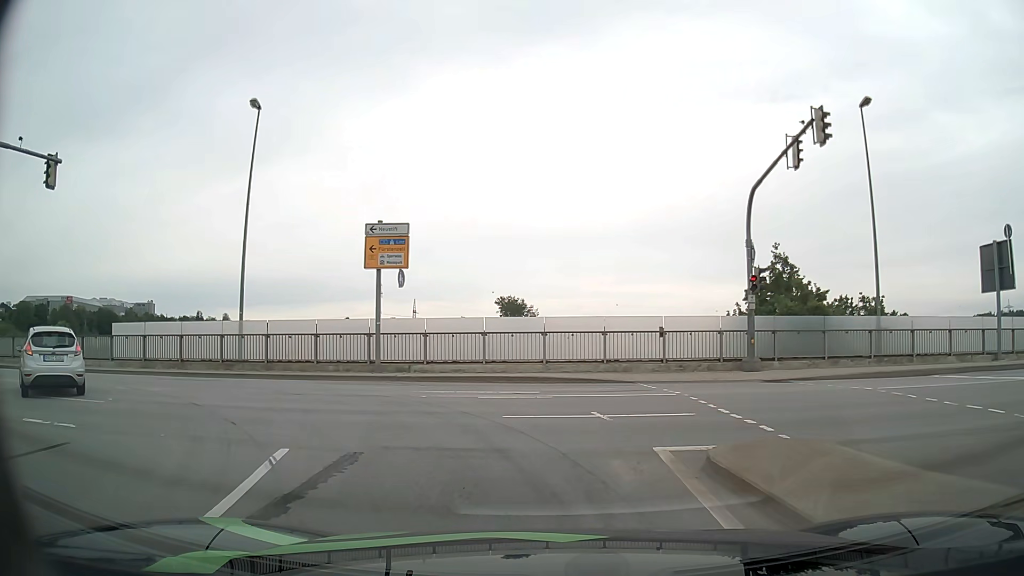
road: primary_link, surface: asphalt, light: Day
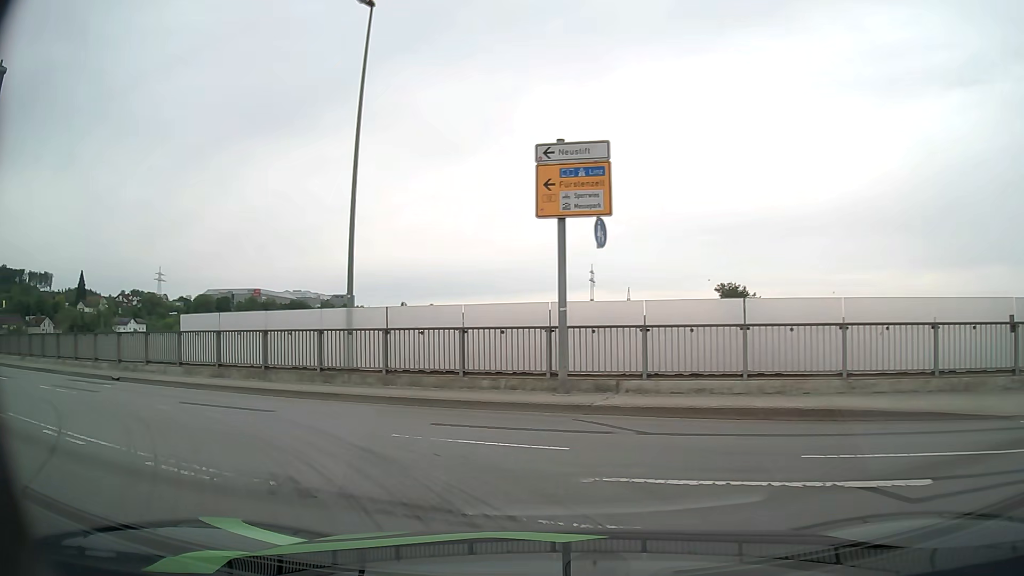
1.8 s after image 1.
(-1.1, +9.2) m; -17°
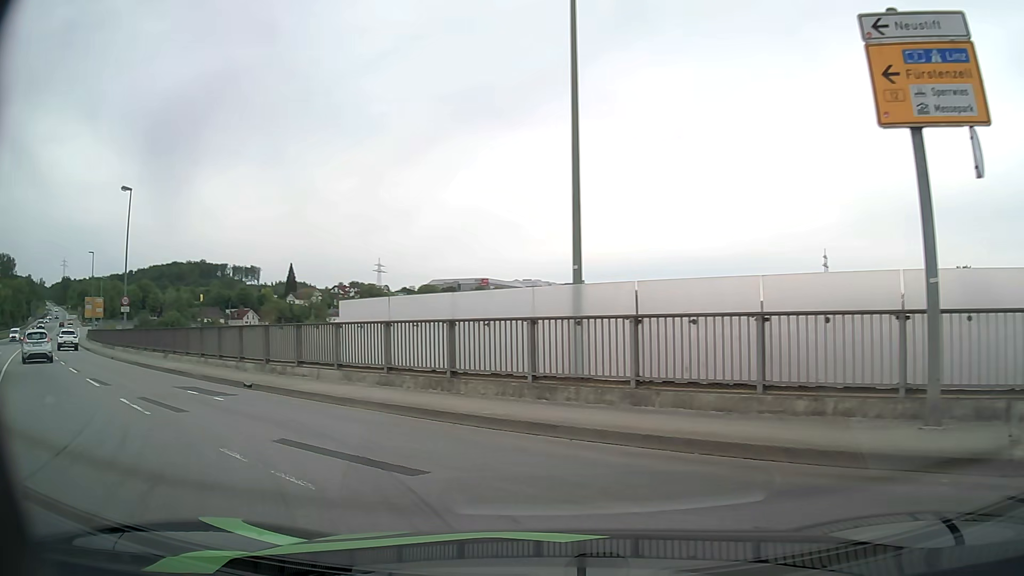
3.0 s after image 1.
(-0.9, +5.6) m; -19°
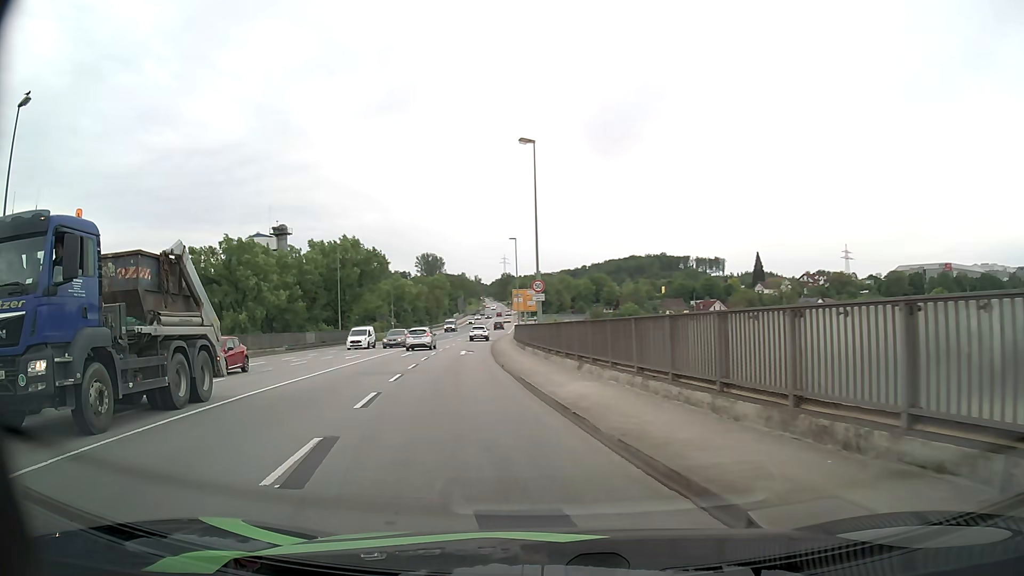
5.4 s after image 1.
(-4.3, +11.1) m; -40°
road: primary
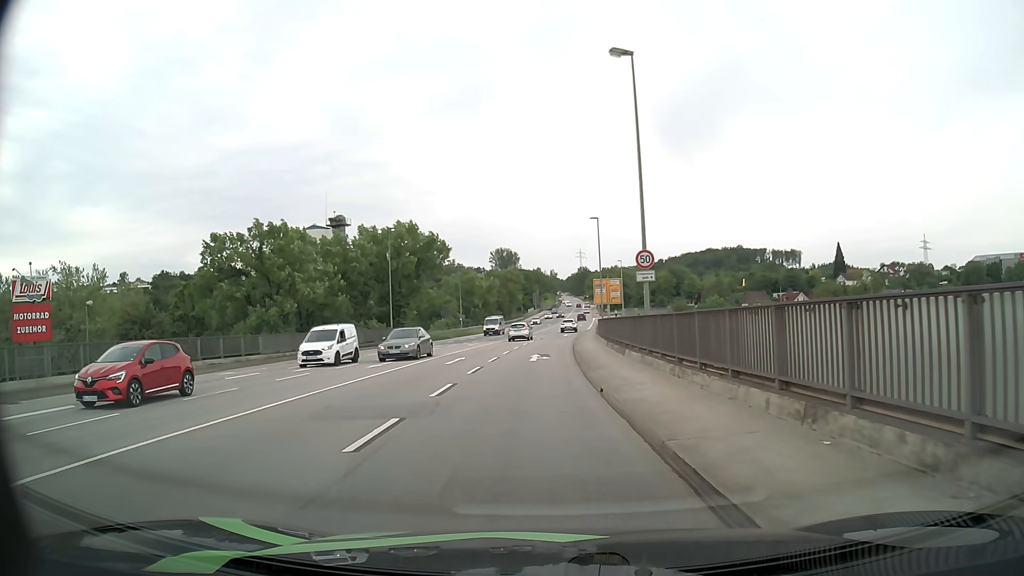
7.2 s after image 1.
(-1.0, +10.6) m; -7°
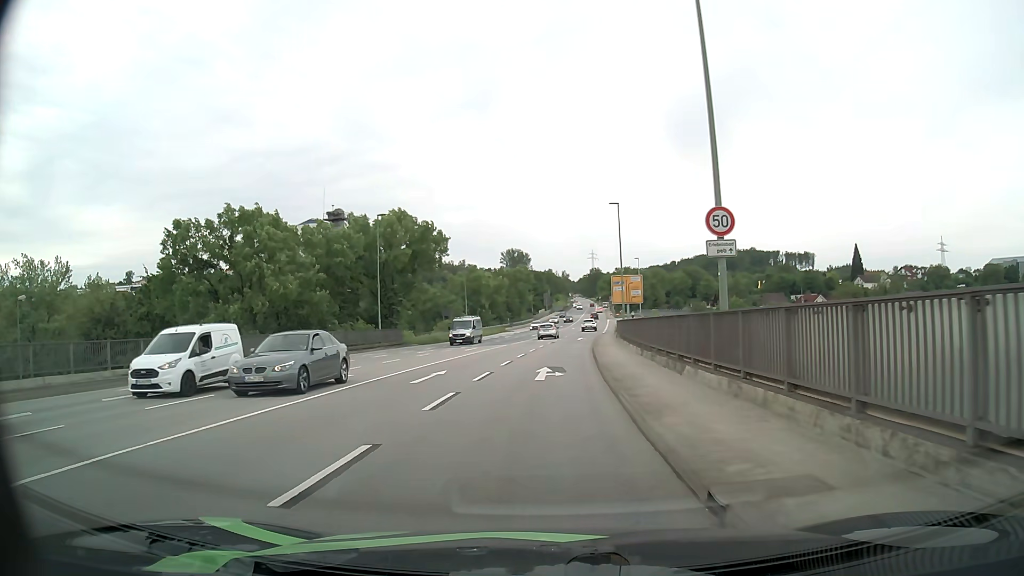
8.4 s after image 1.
(0.0, +8.3) m; -1°
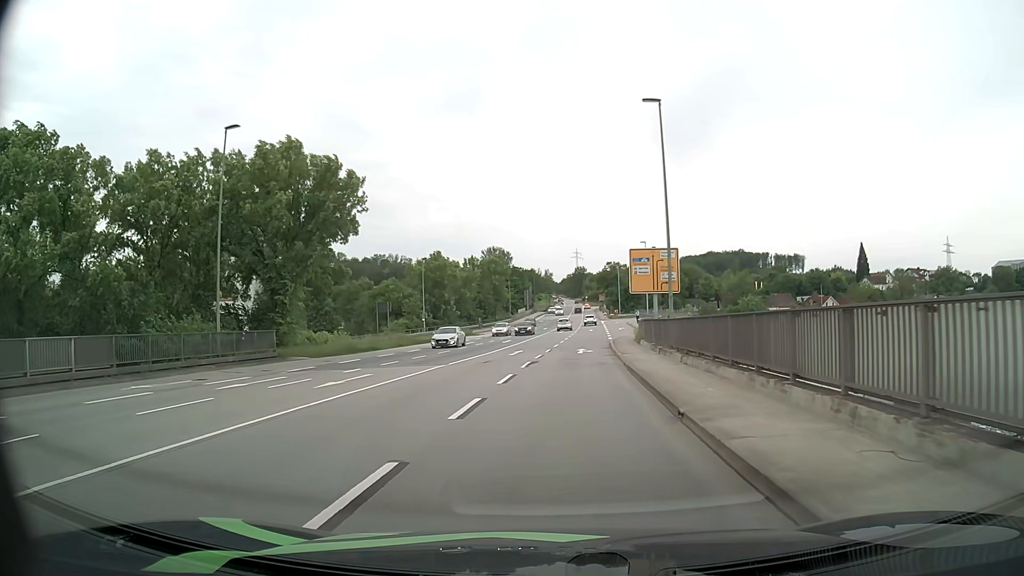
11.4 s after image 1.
(+0.2, +25.3) m; +2°
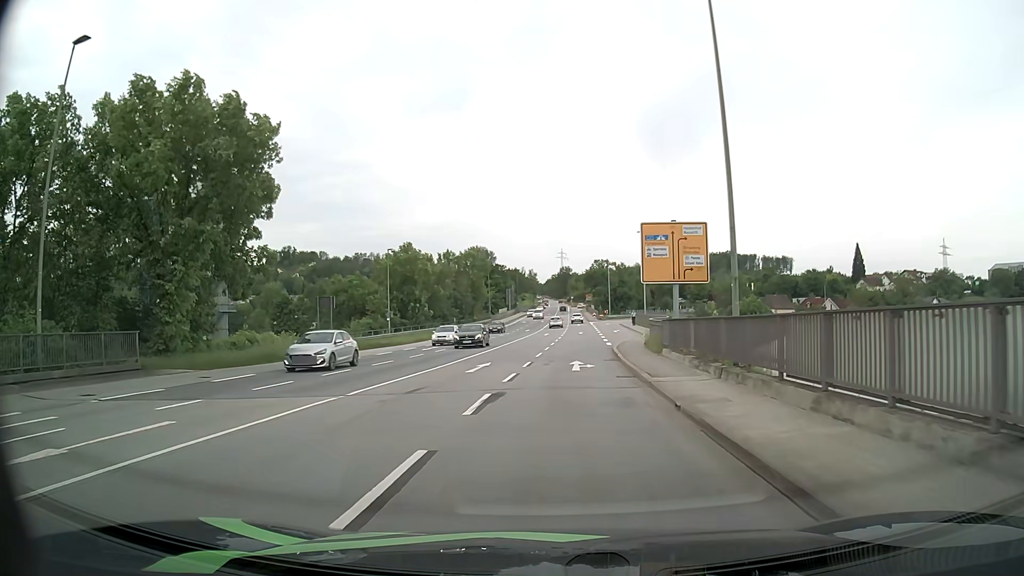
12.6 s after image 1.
(+0.1, +11.3) m; +2°
(0, +10) (0, +20) (+1, +30) (+2, +40) (+4, +50) (+5, +60) (+6, +70) (+7, +80) (+8, +90) (+9, +99) m
